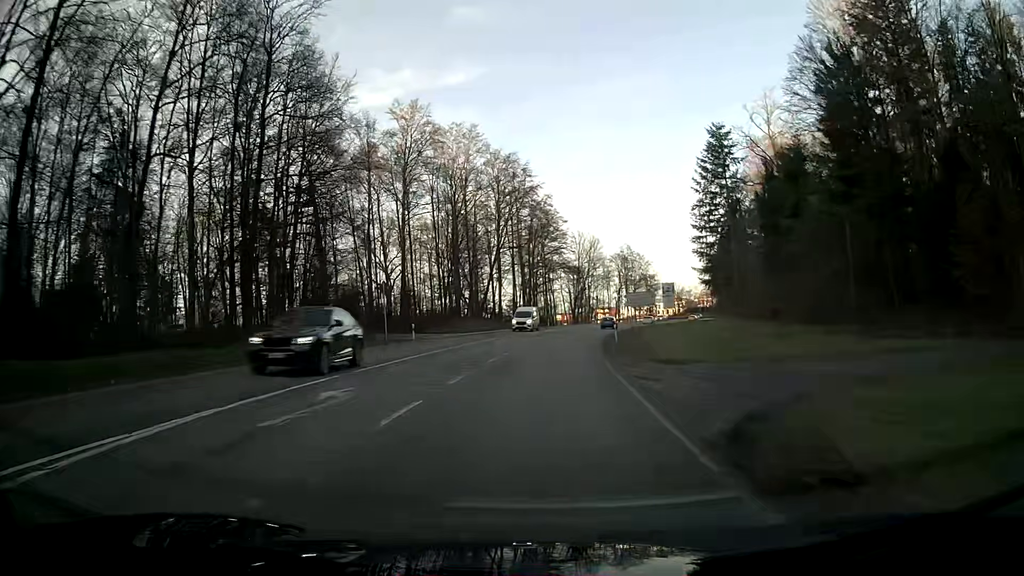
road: secondary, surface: asphalt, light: Day
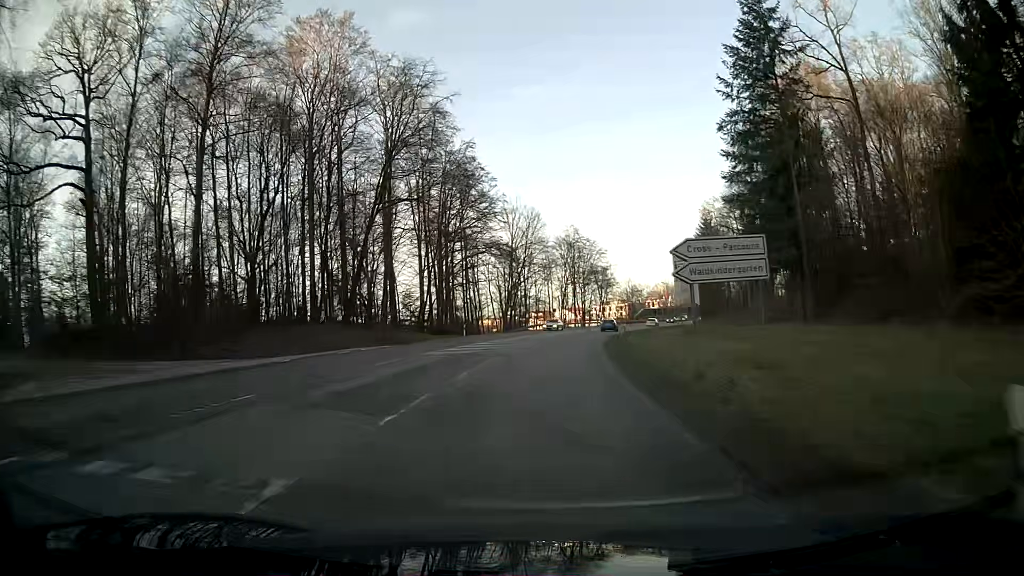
(+1.8, +37.6) m; +6°
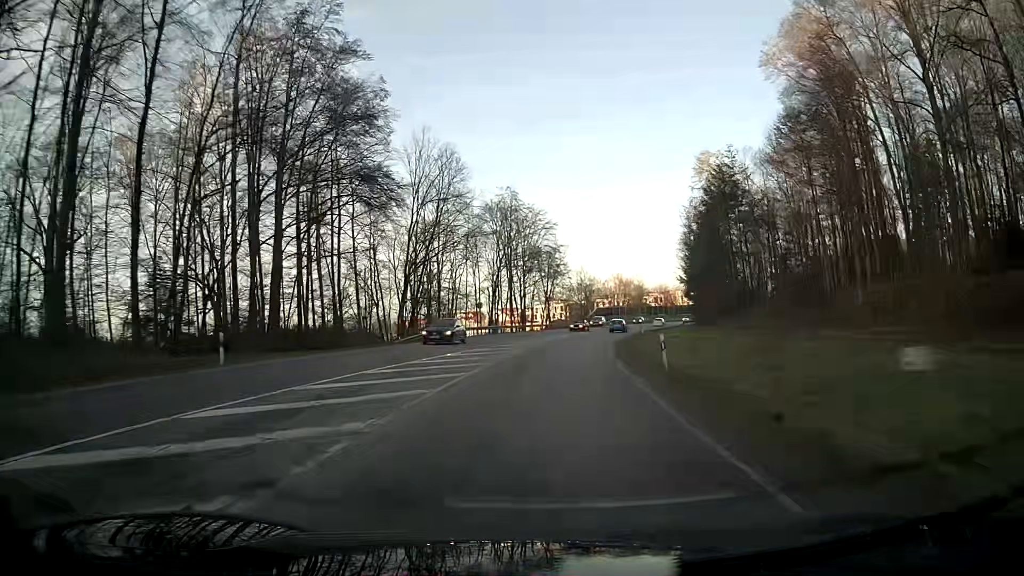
(+2.0, +37.6) m; +6°
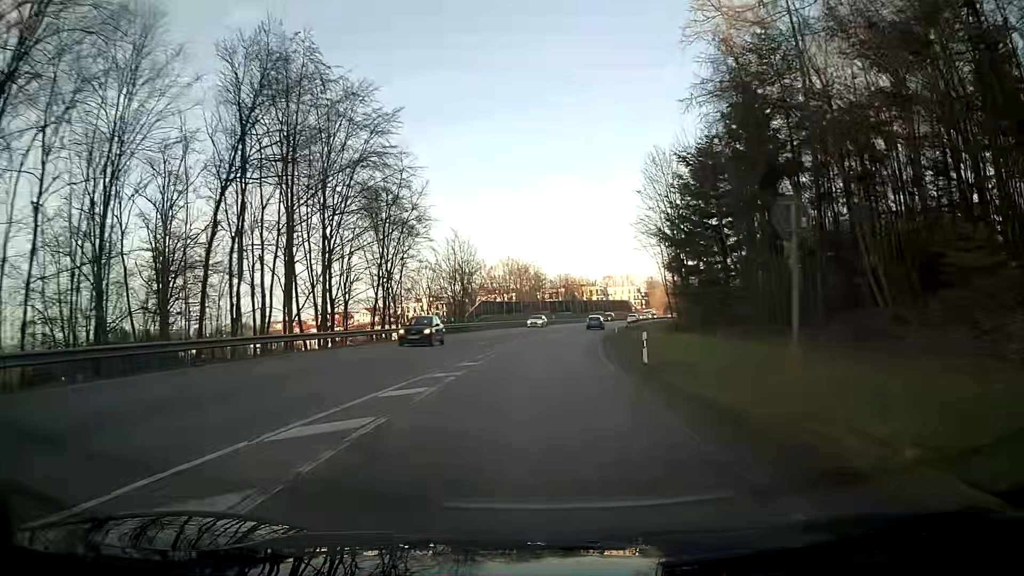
(+4.3, +50.0) m; +10°
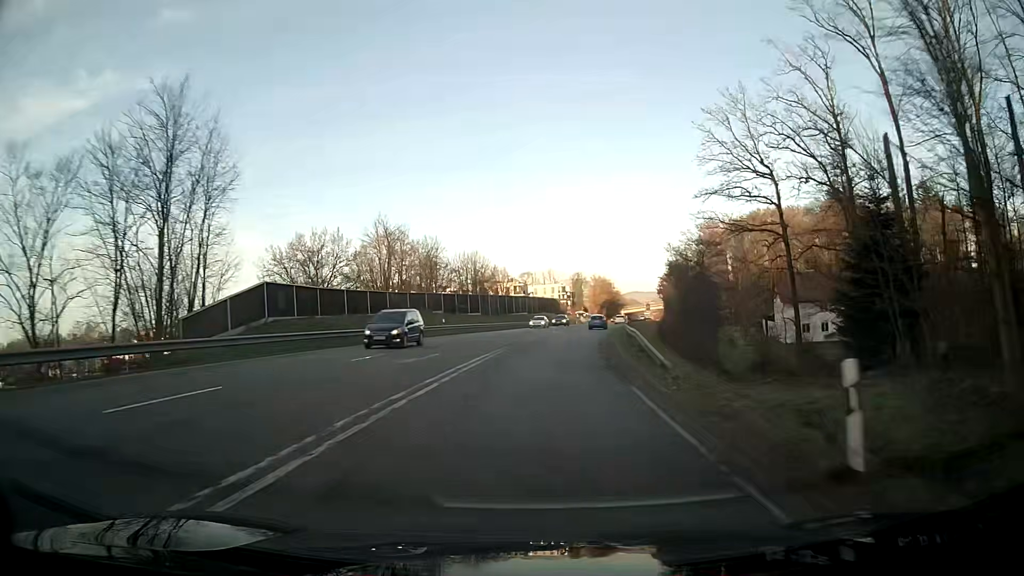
(+3.3, +50.2) m; +7°
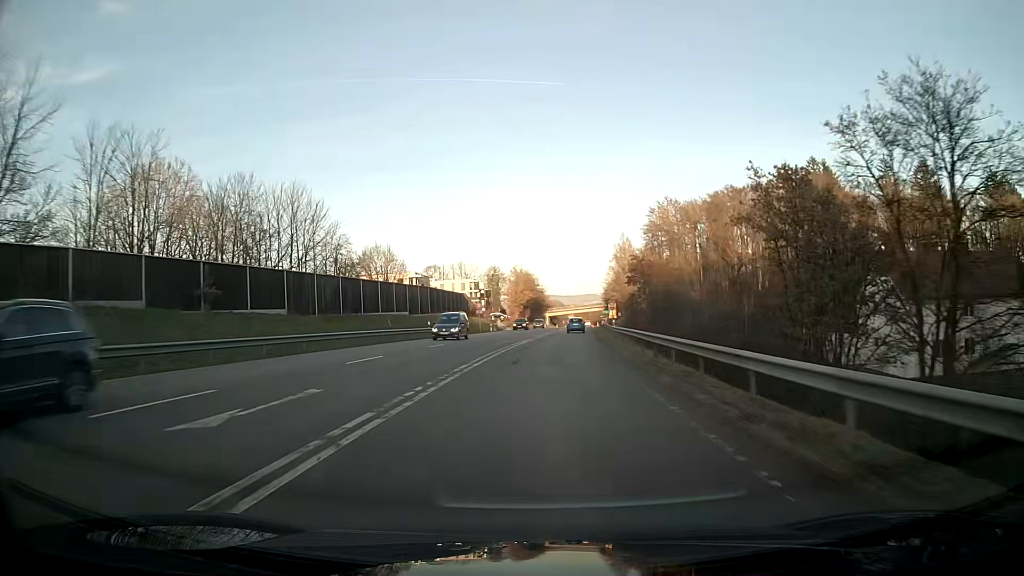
(+3.1, +47.7) m; +7°
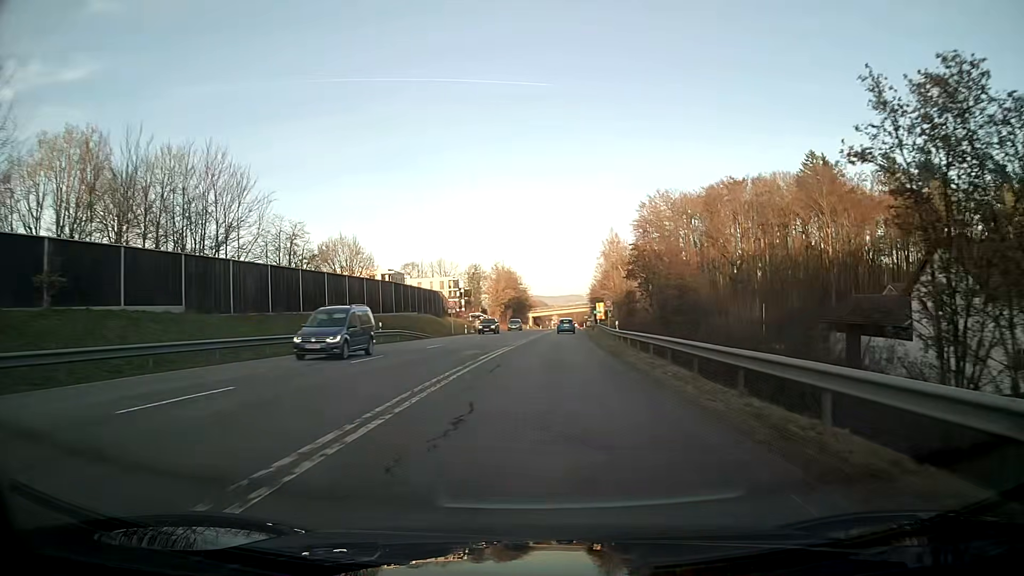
(+0.1, +11.3) m; +1°
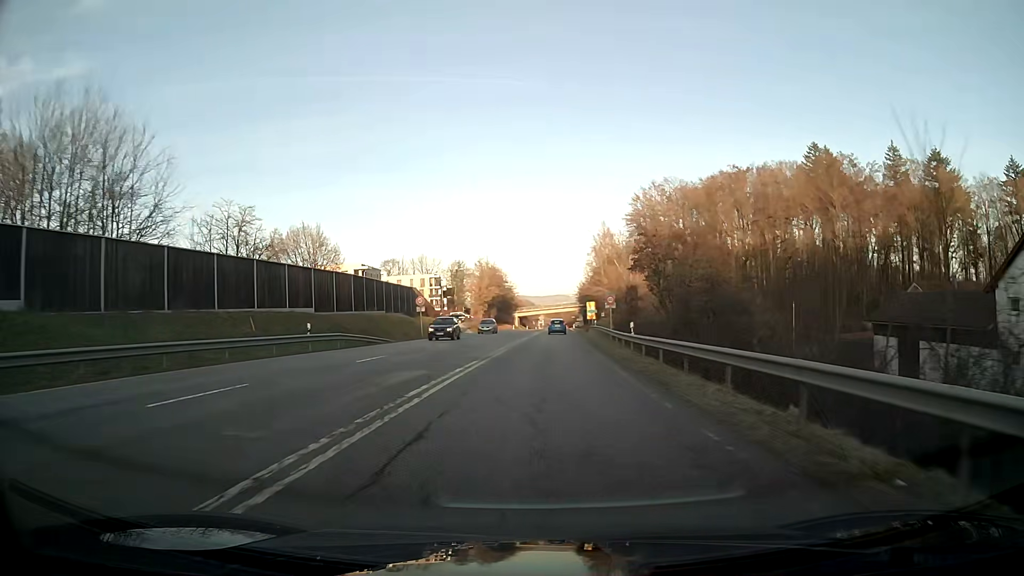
(+0.1, +11.1) m; +1°
(0, +10) (0, +20) (+1, +30) (+1, +40) (+1, +50) (+2, +60) (+2, +70) (+3, +80) (+3, +90) (+4, +100) m
